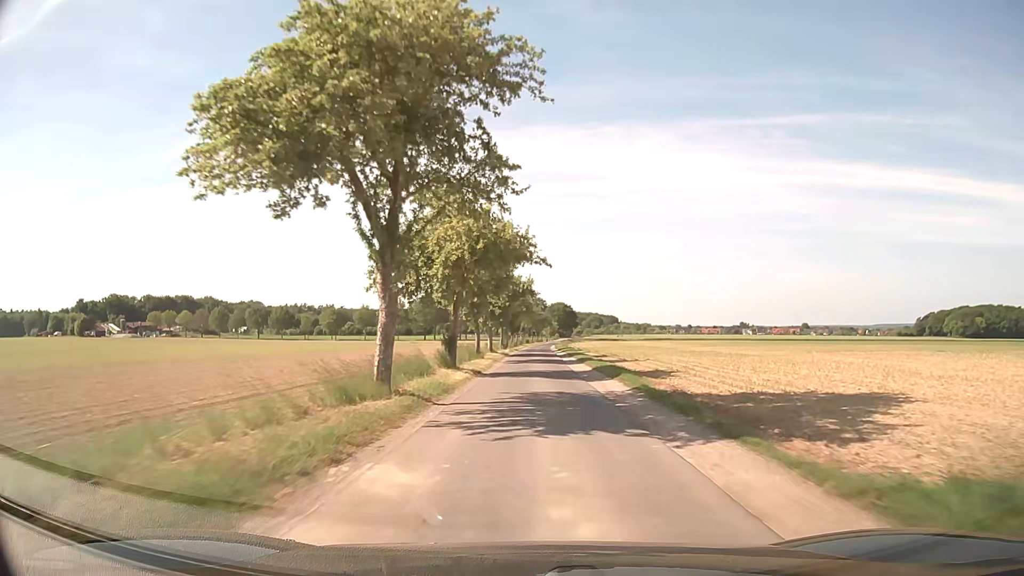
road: unclassified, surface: asphalt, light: Day
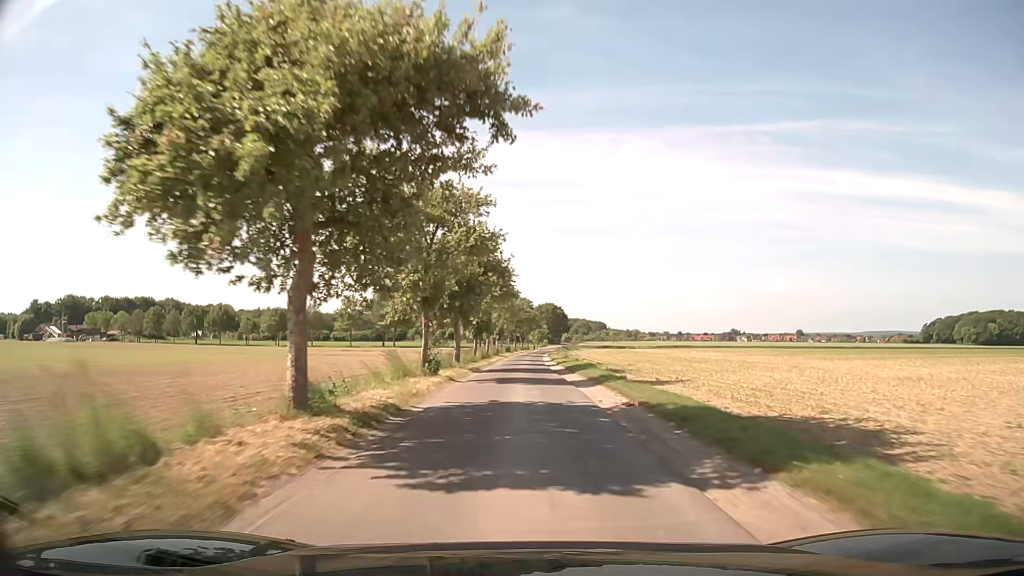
(+0.7, +41.0) m; +2°
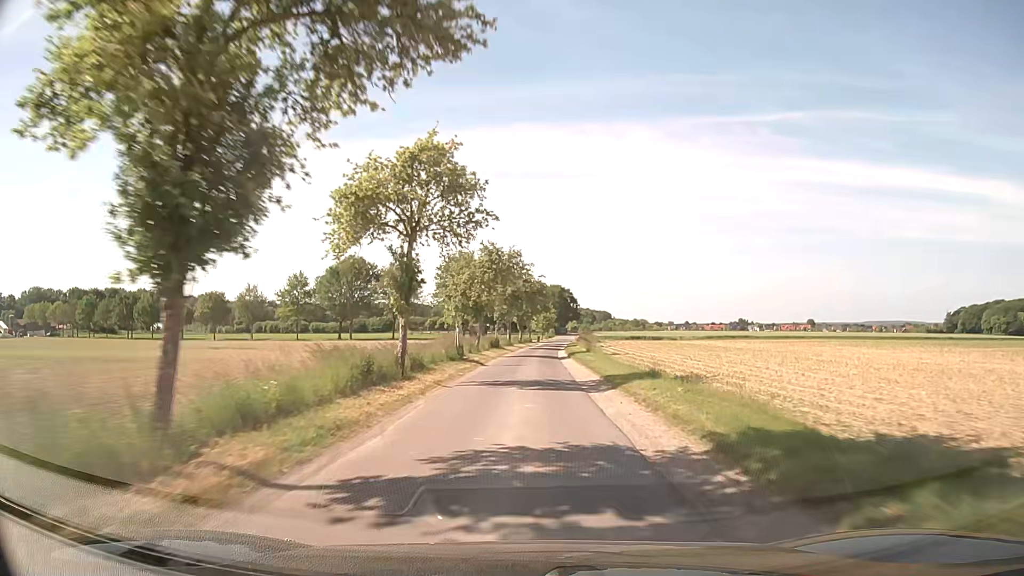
(-0.1, +42.2) m; 0°
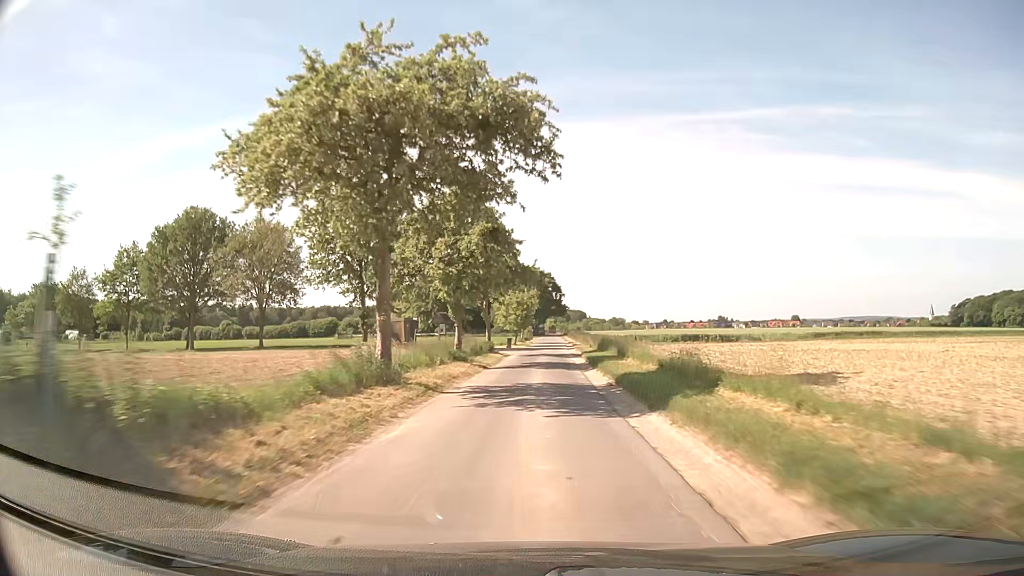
(+0.7, +53.1) m; +2°
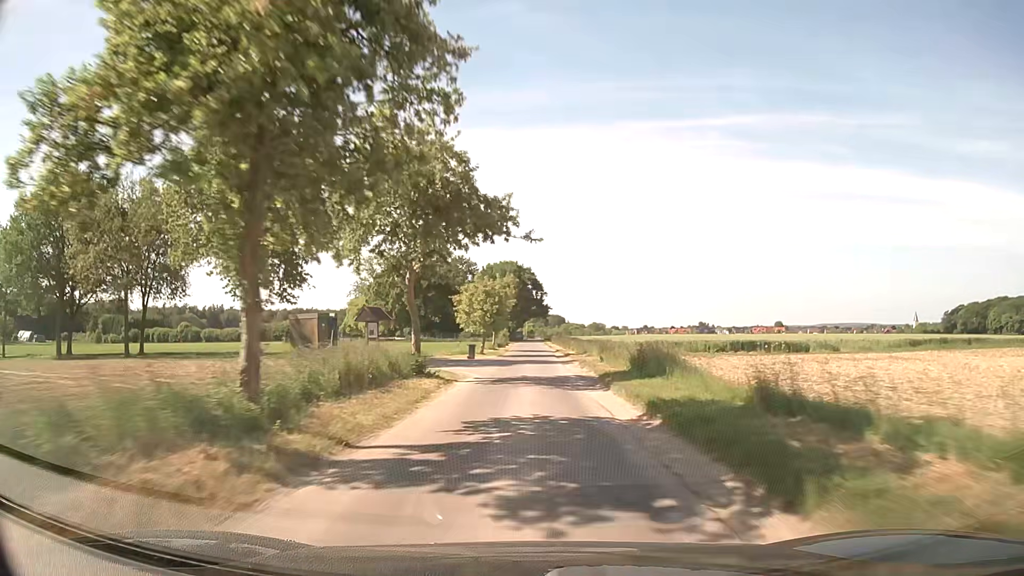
(+0.4, +20.8) m; +2°
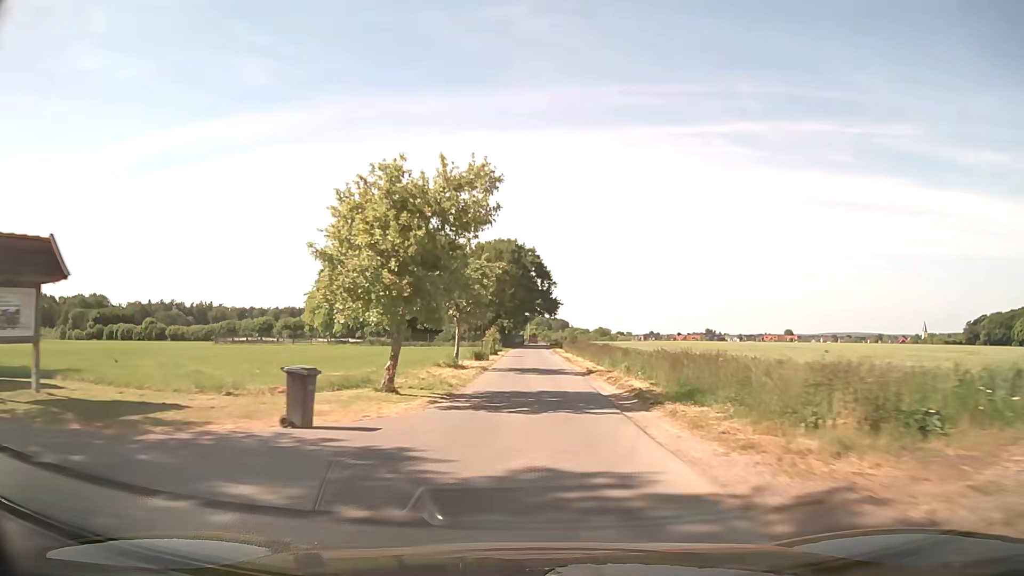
(+0.1, +31.9) m; 0°
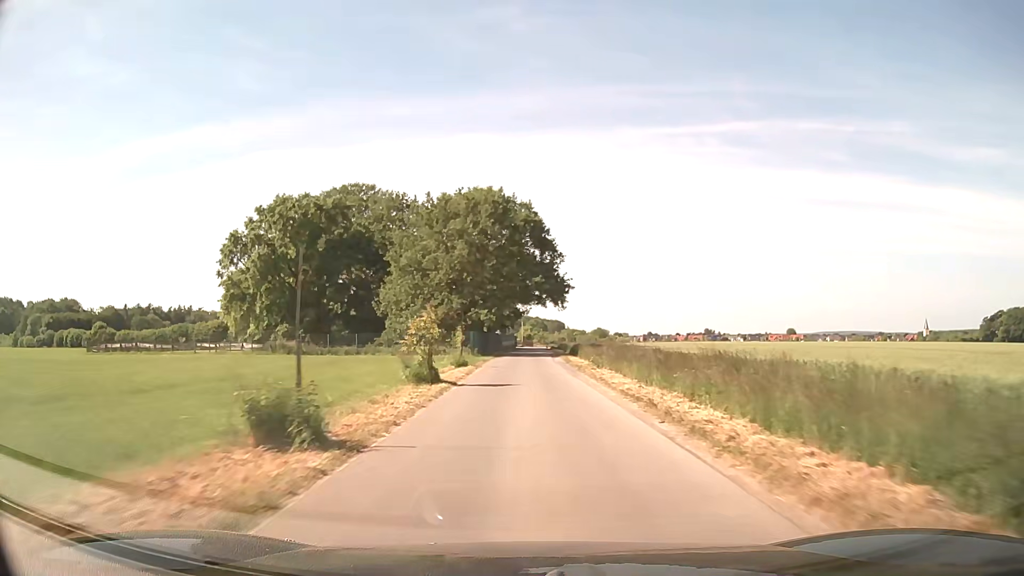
(+0.1, +32.3) m; +1°
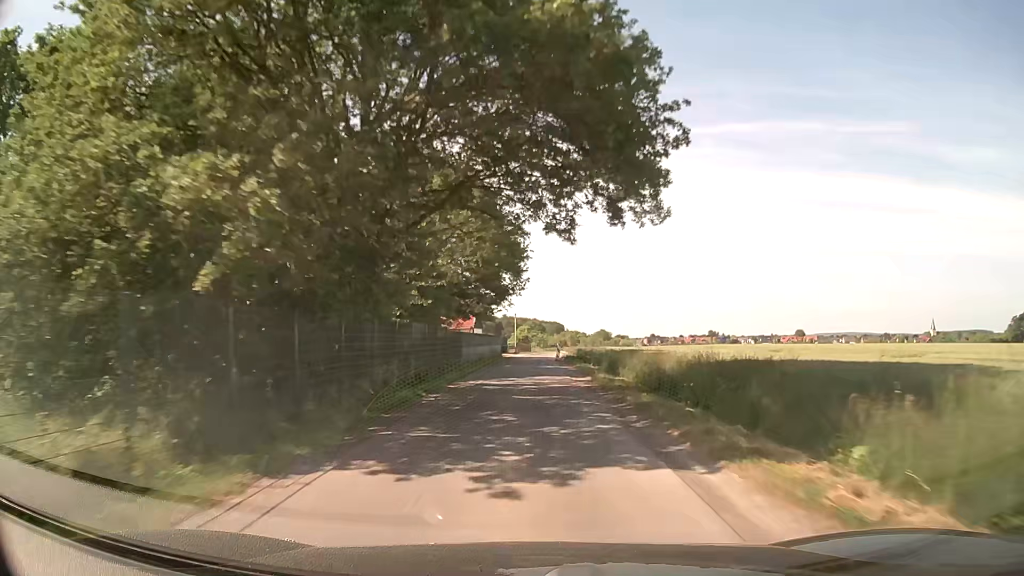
(+0.2, +43.0) m; 0°
(0, +10) (0, +20) (0, +30) (0, +40) (+1, +50) (+1, +60) (+1, +70) (+2, +80) (+2, +90) (+3, +100) m
